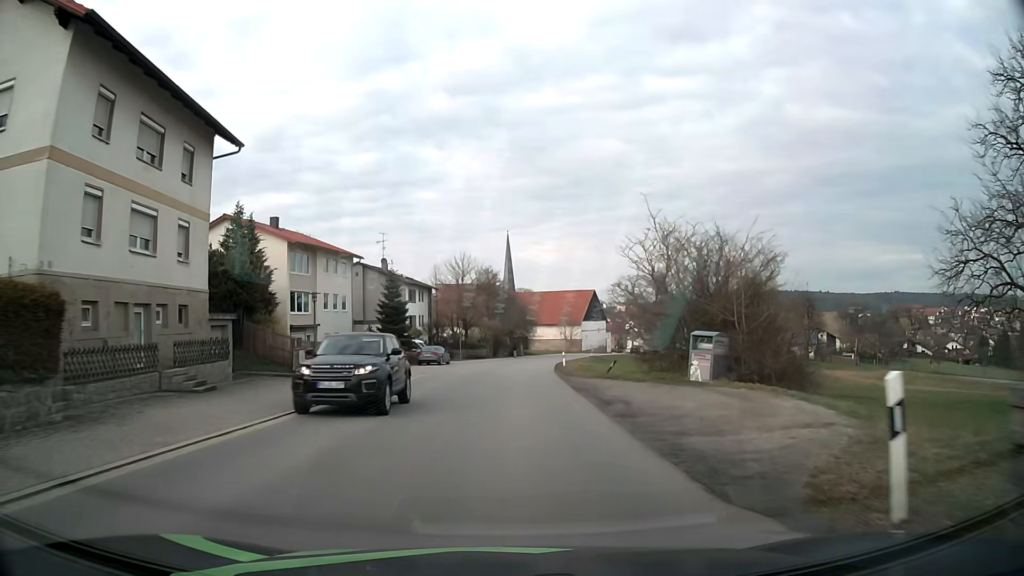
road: tertiary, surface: asphalt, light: Day
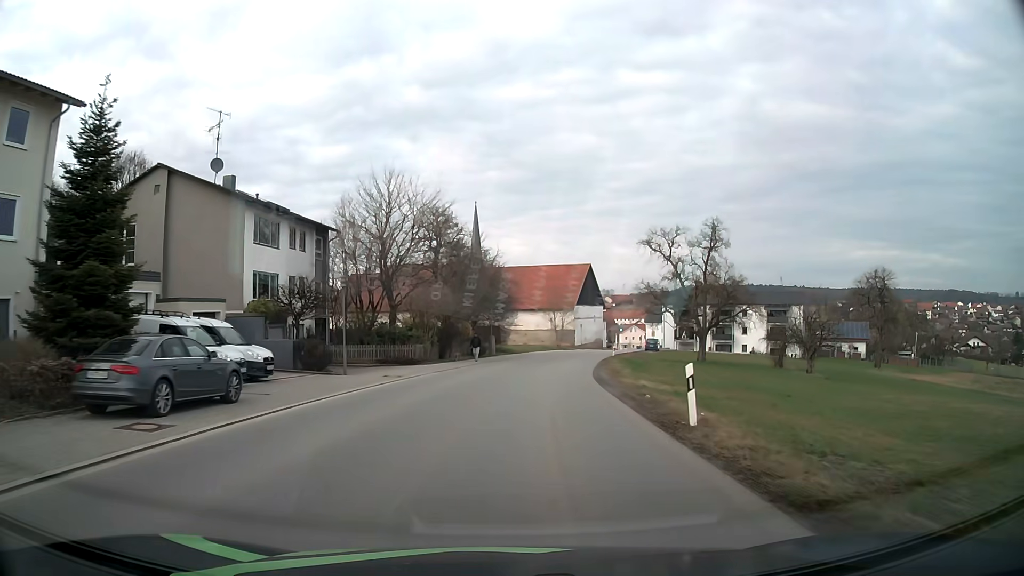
(+0.6, +38.9) m; +3°
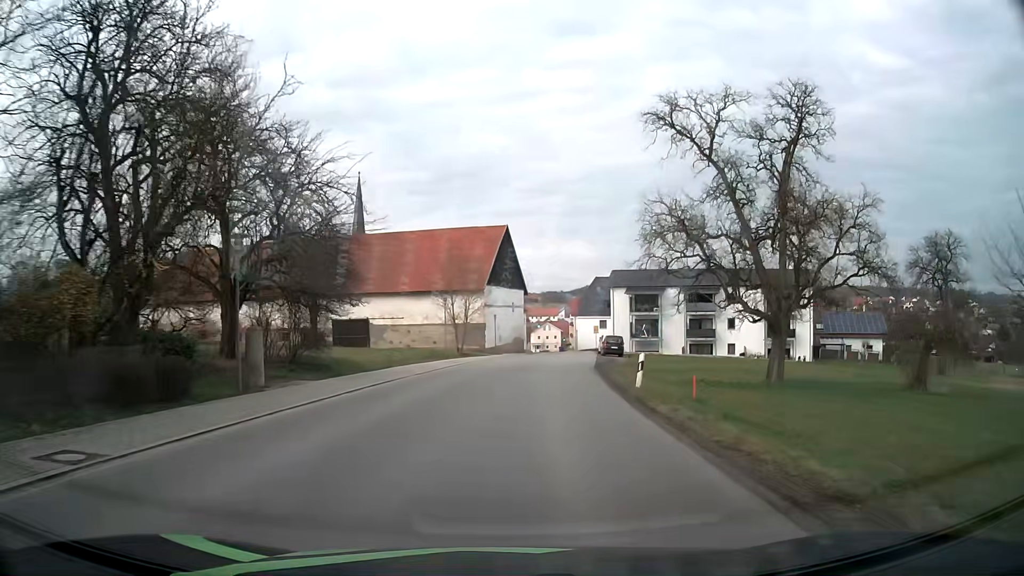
(+2.7, +37.7) m; +9°
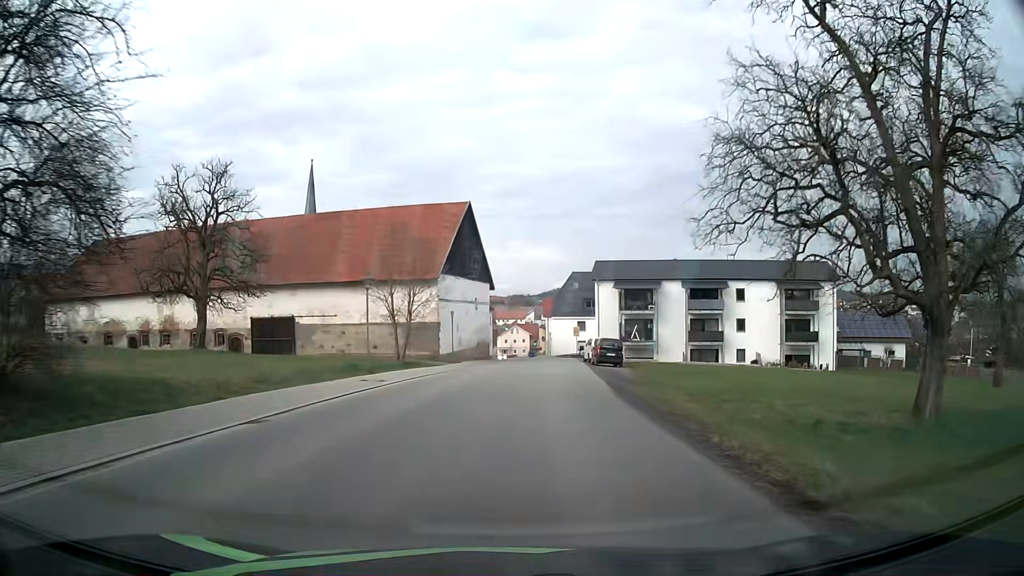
(+0.3, +14.6) m; +3°
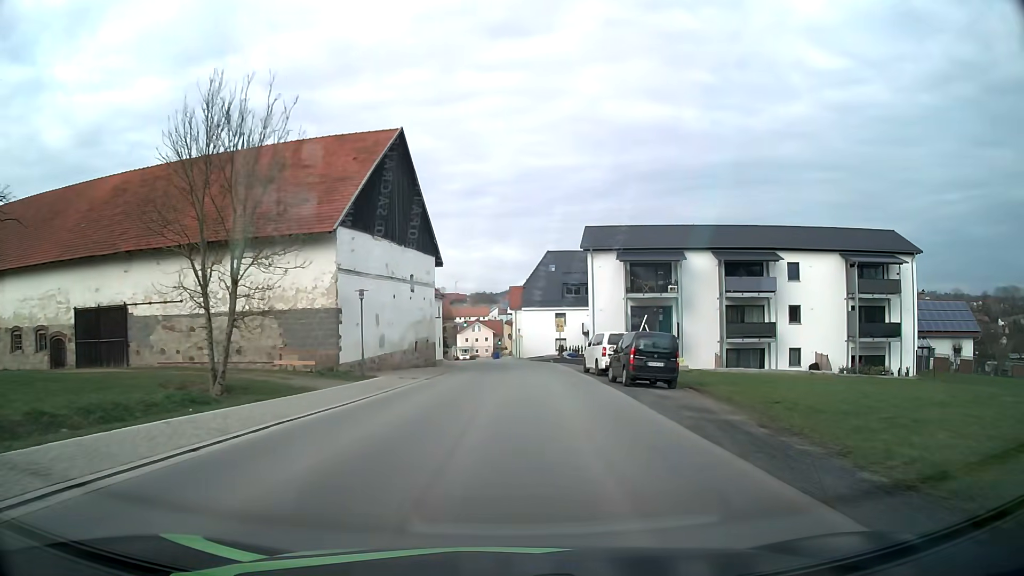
(+0.5, +21.3) m; +3°
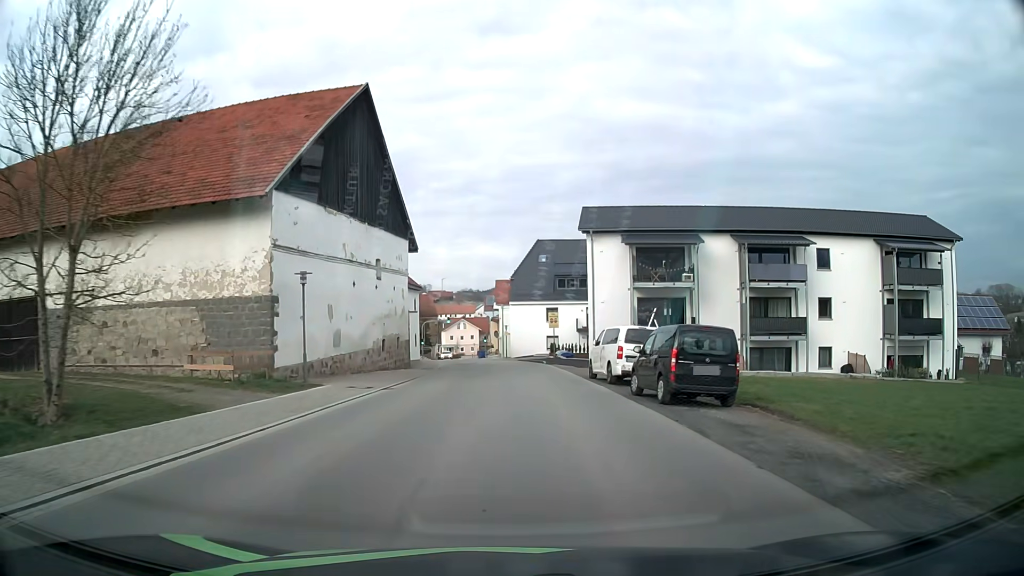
(+0.1, +7.0) m; +1°
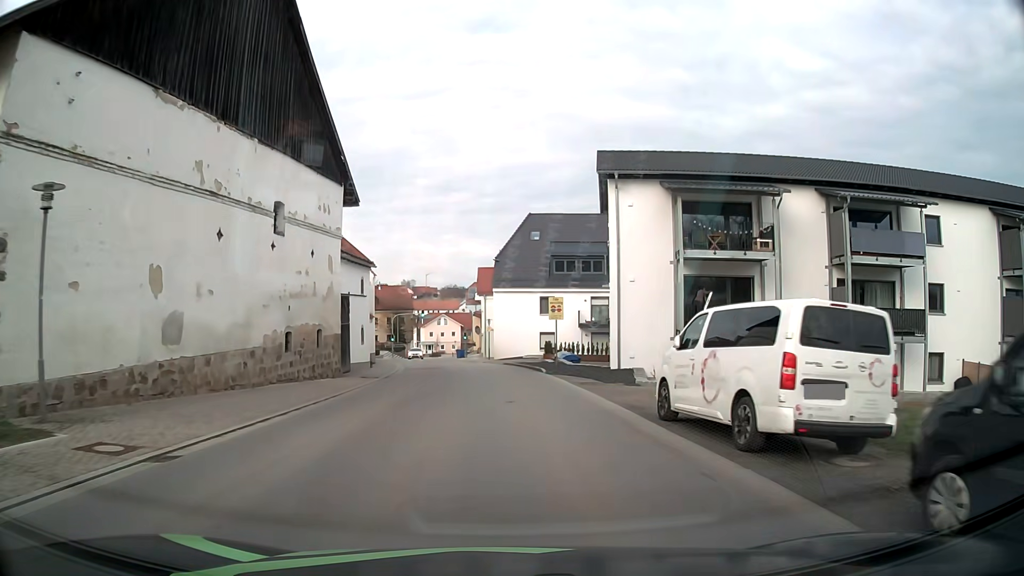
(+0.2, +13.7) m; +1°
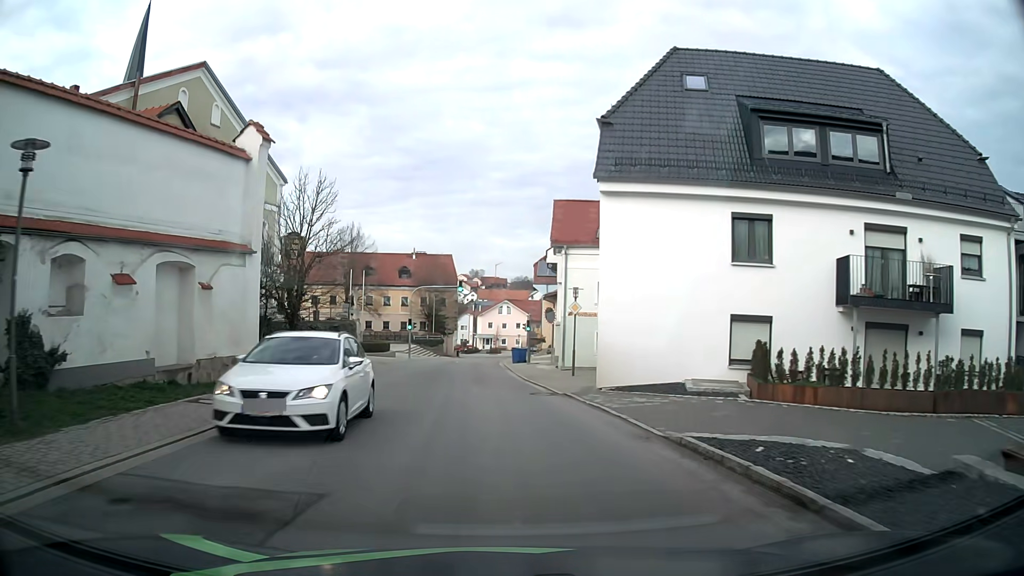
(-1.3, +33.4) m; -6°
(0, +10) (-1, +20) (-2, +30) (-2, +40) (-2, +50) (-2, +60) (-2, +70) (-1, +80) (-1, +90) (-2, +100) m
